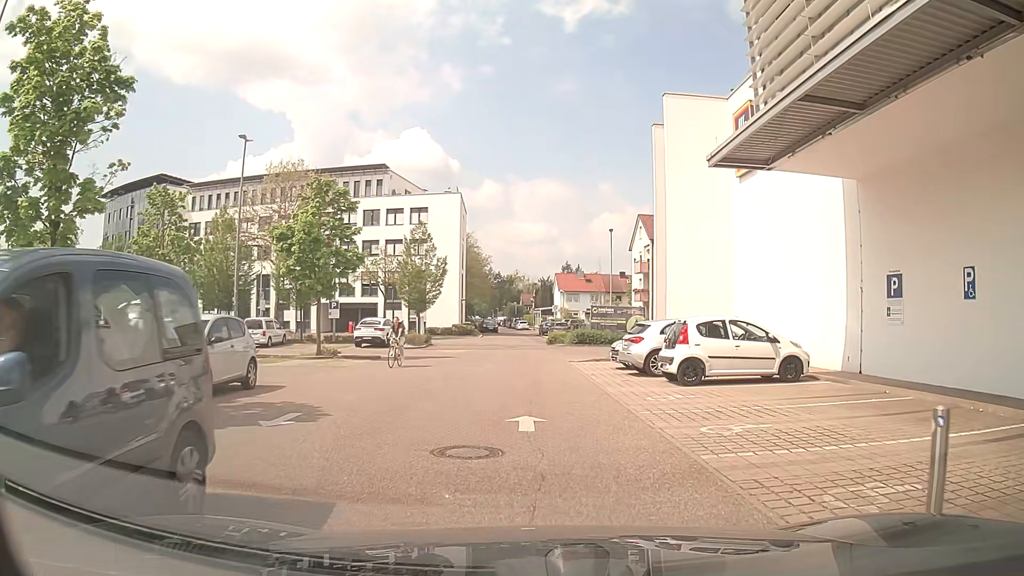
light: Day
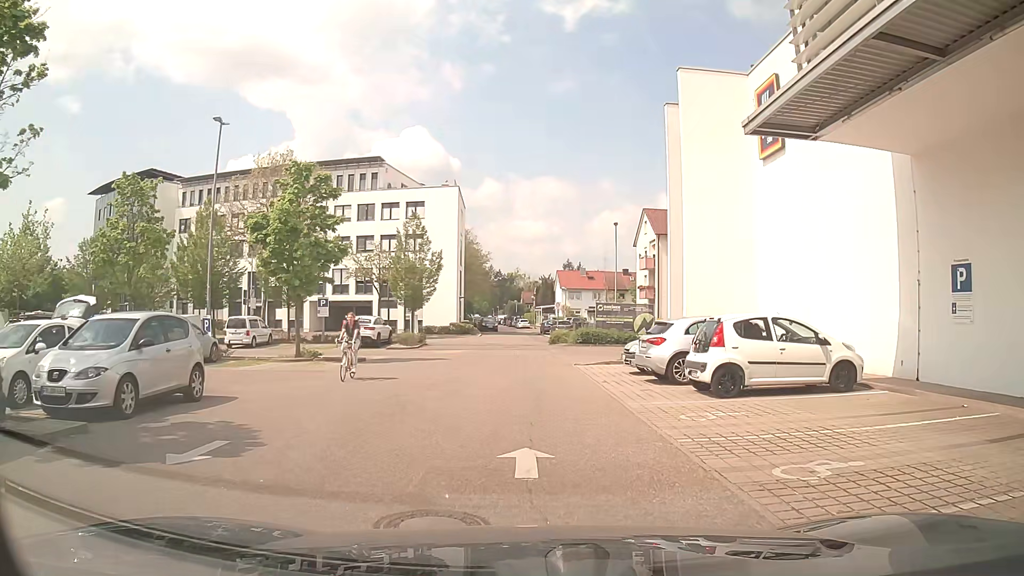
(0.0, +2.7) m; 0°
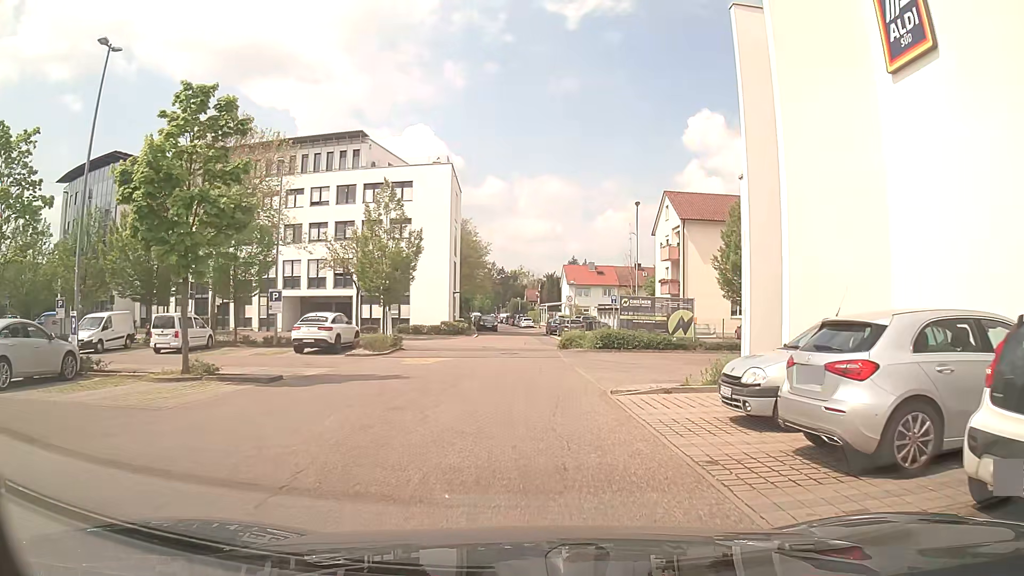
(0.0, +8.9) m; 0°
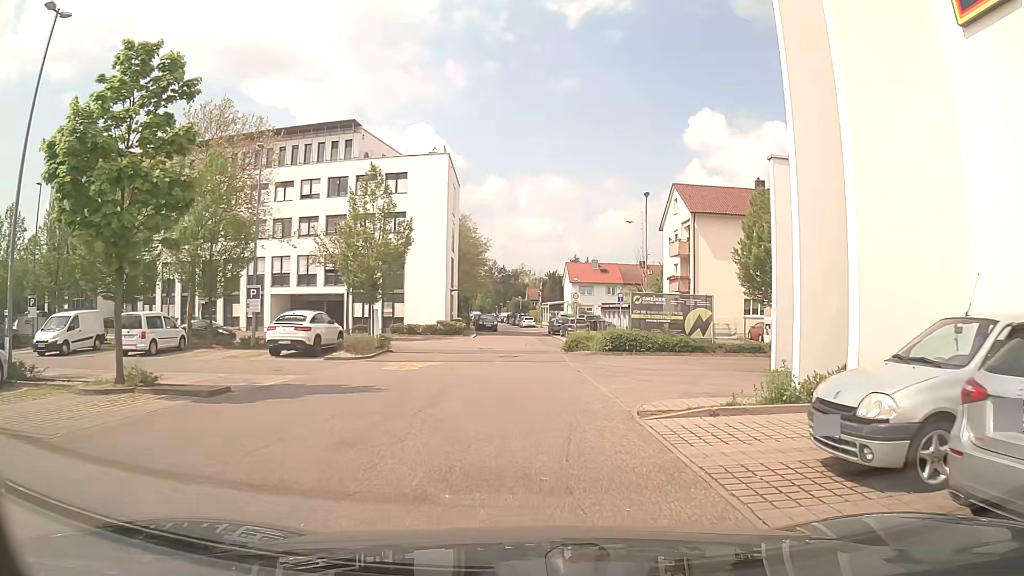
(0.0, +3.1) m; 0°
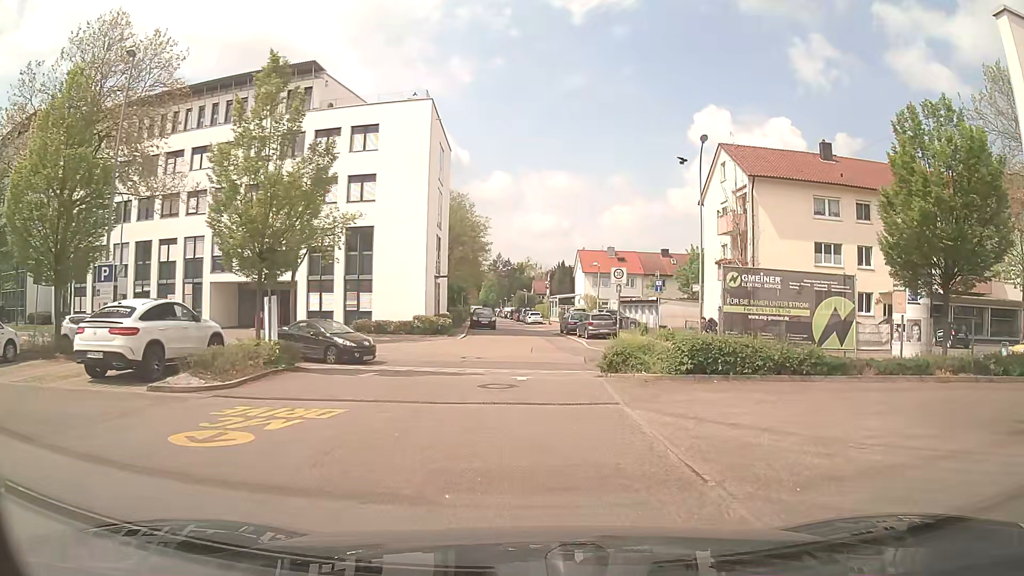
(-0.2, +12.5) m; -1°
